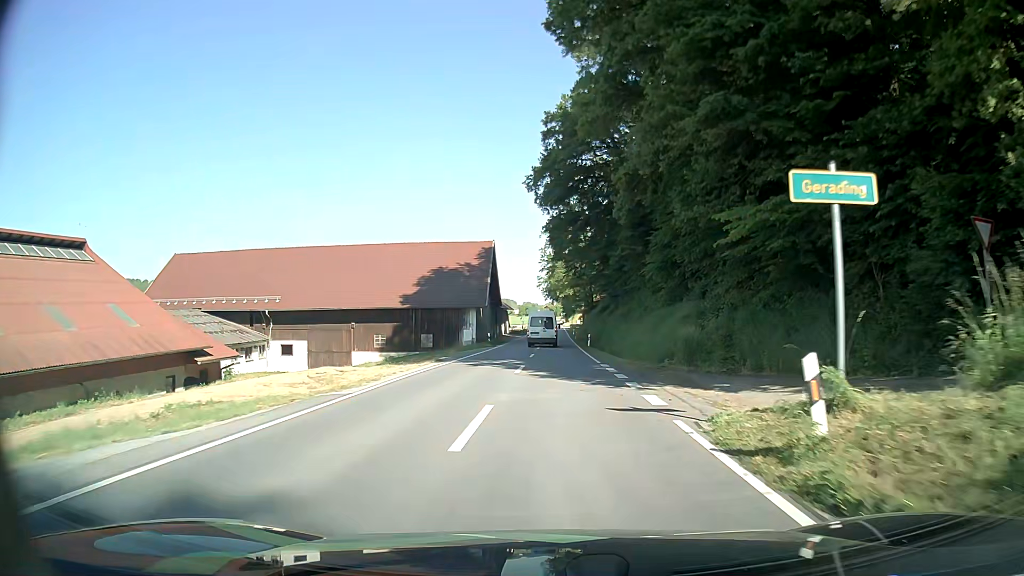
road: secondary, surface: asphalt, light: Day
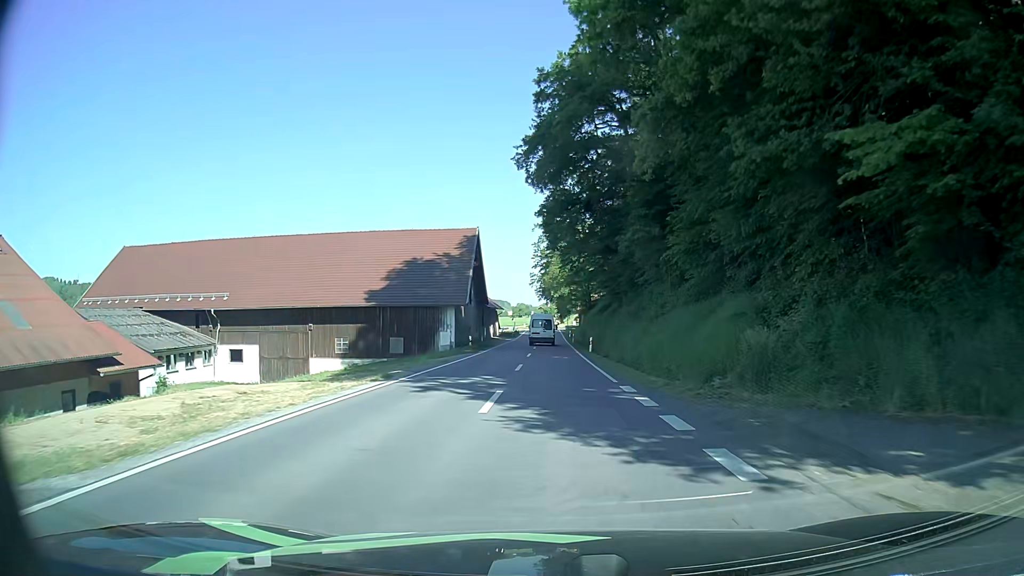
(0.0, +8.5) m; 0°
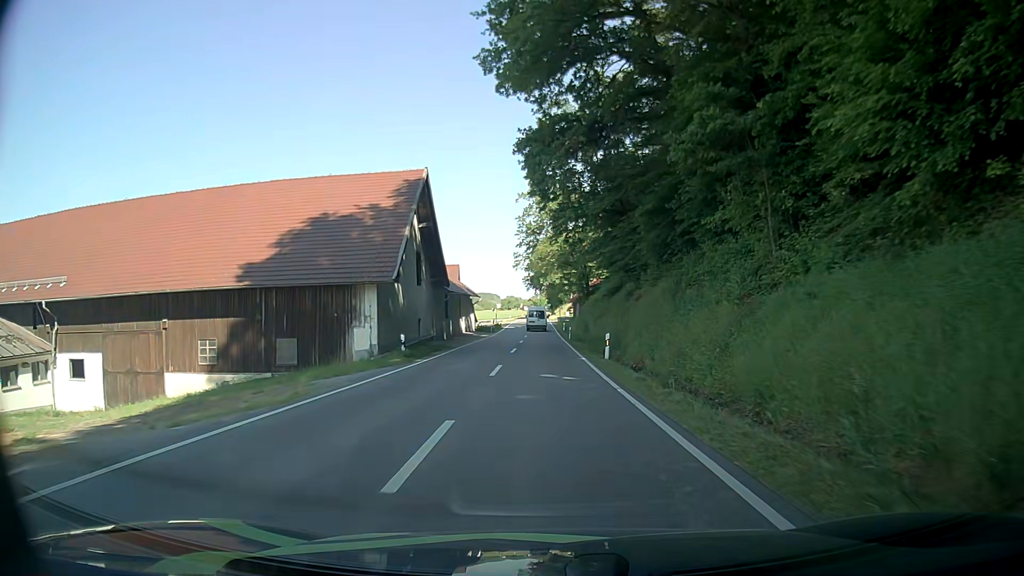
(+0.2, +17.4) m; +1°
